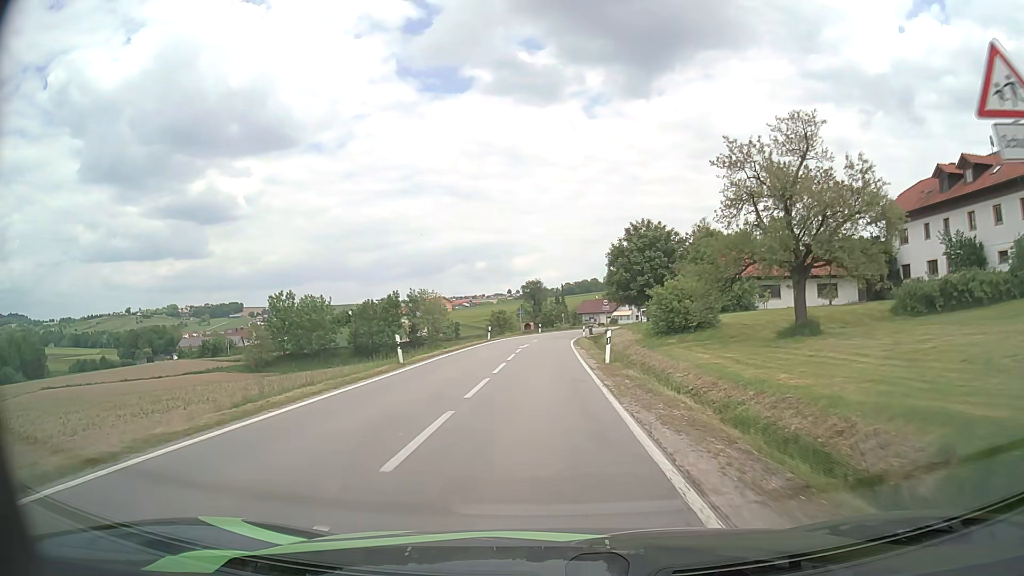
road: secondary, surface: asphalt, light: Day
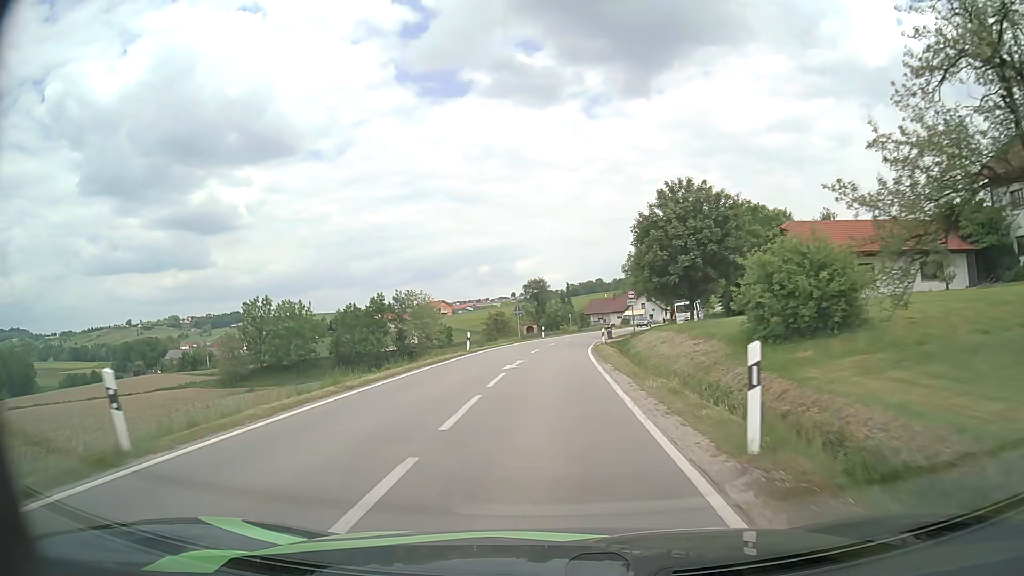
(-0.1, +15.7) m; -1°
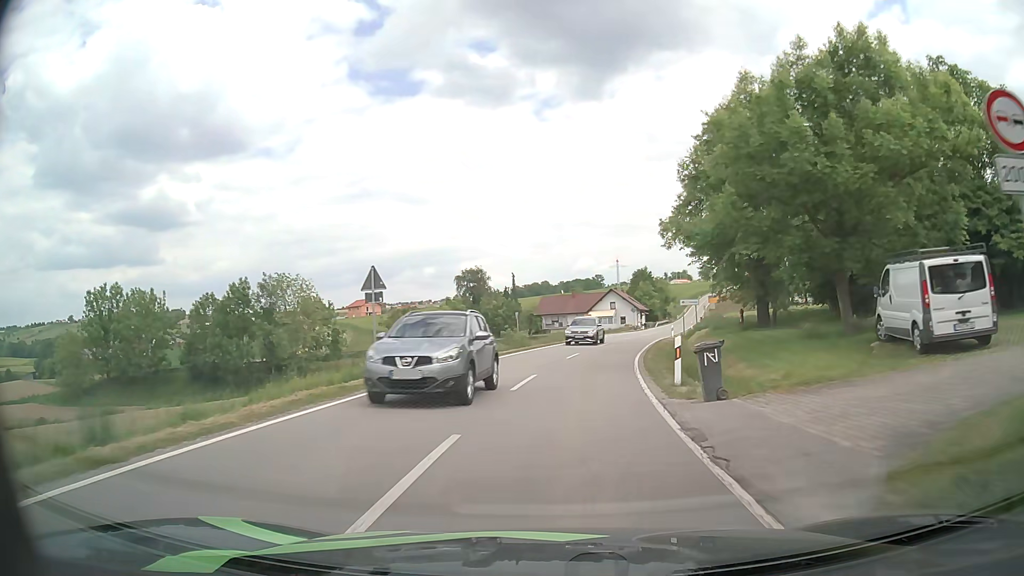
(+0.5, +38.3) m; +4°
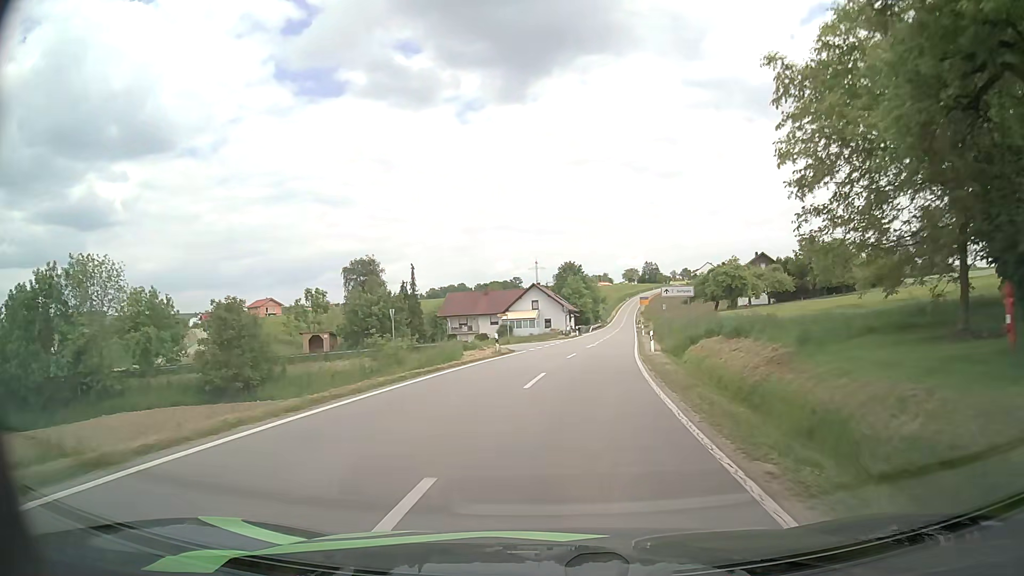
(+1.4, +24.3) m; +6°
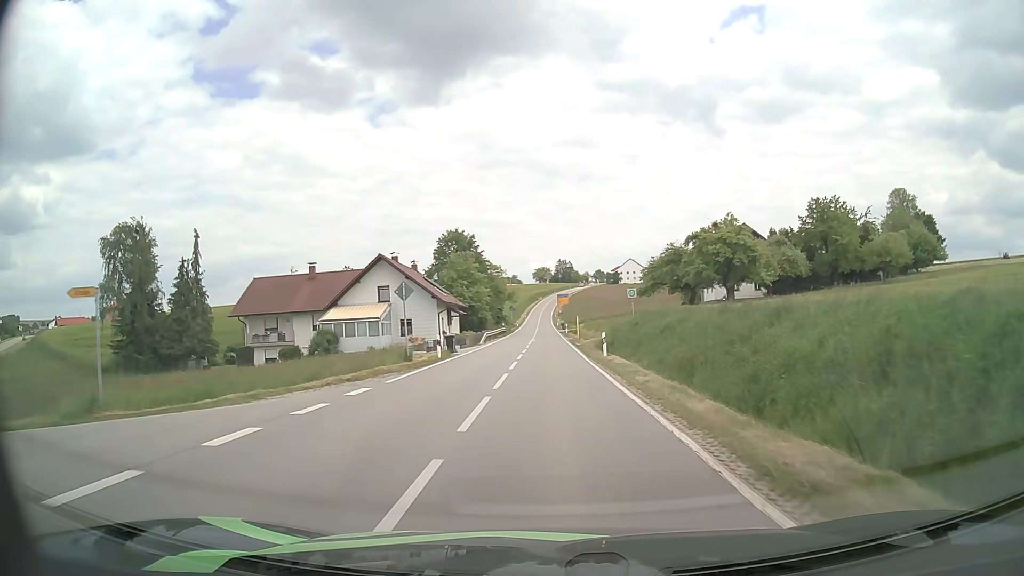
(+4.0, +42.8) m; +8°
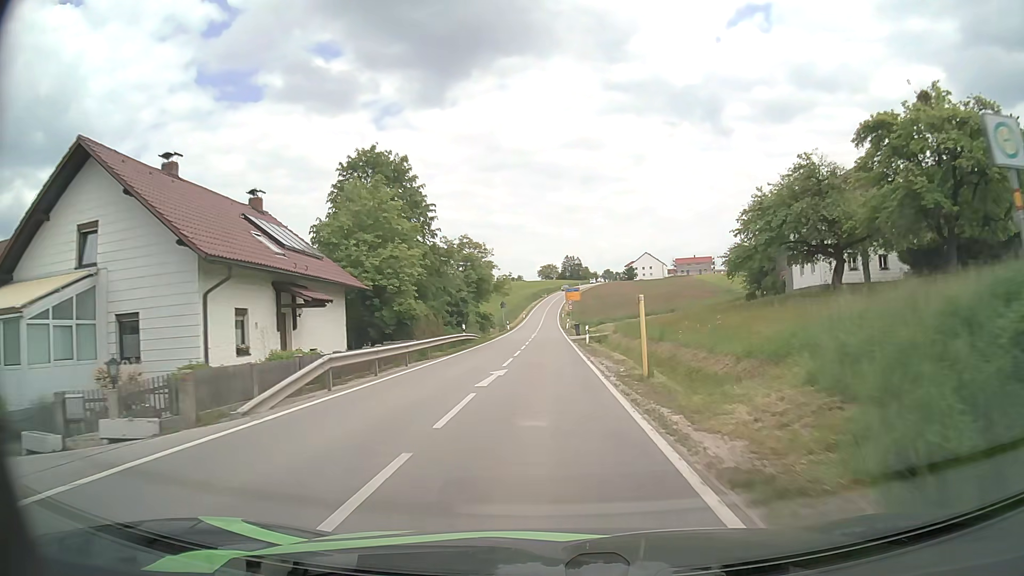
(+0.4, +36.0) m; 0°
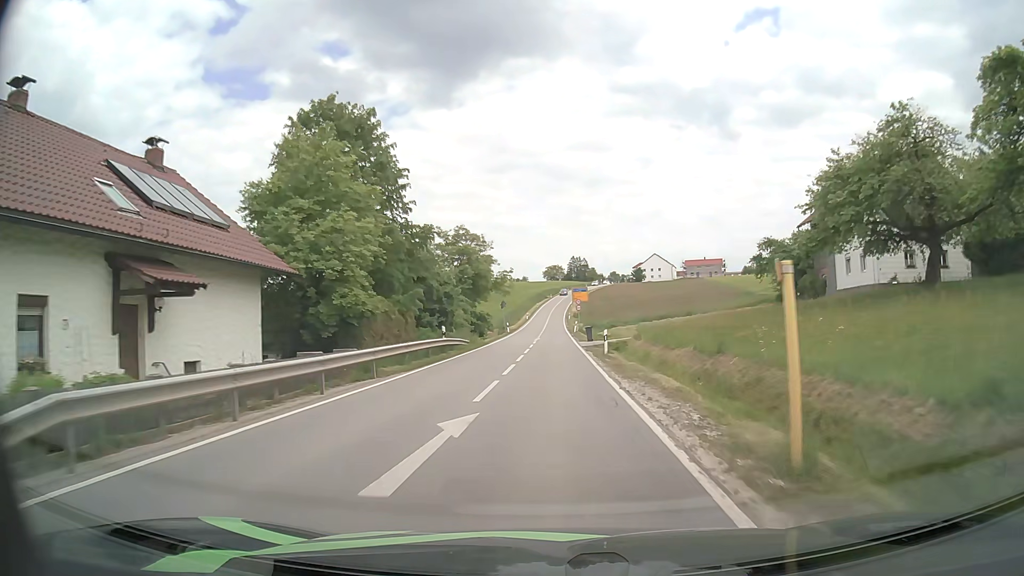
(0.0, +9.1) m; -1°
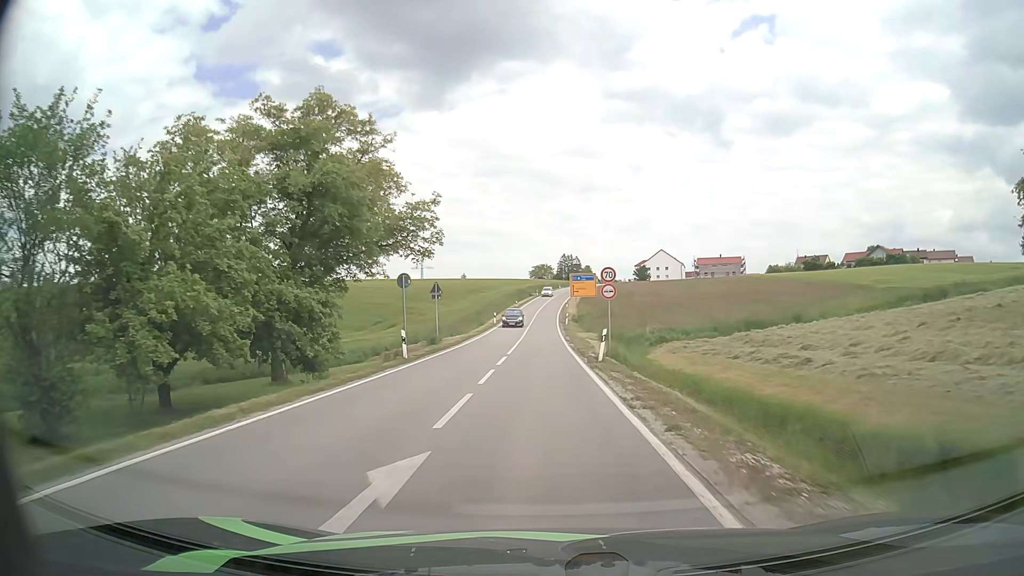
(+0.5, +45.2) m; +1°
(0, +10) (0, +20) (0, +30) (0, +40) (0, +50) (0, +60) (0, +70) (0, +80) (0, +90) (0, +100) m
